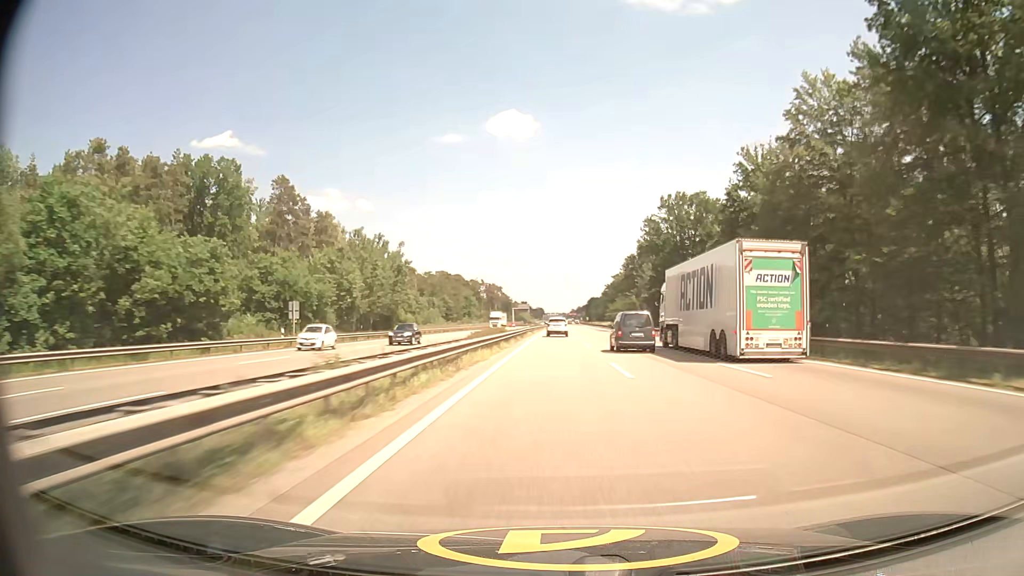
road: motorway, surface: asphalt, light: Day
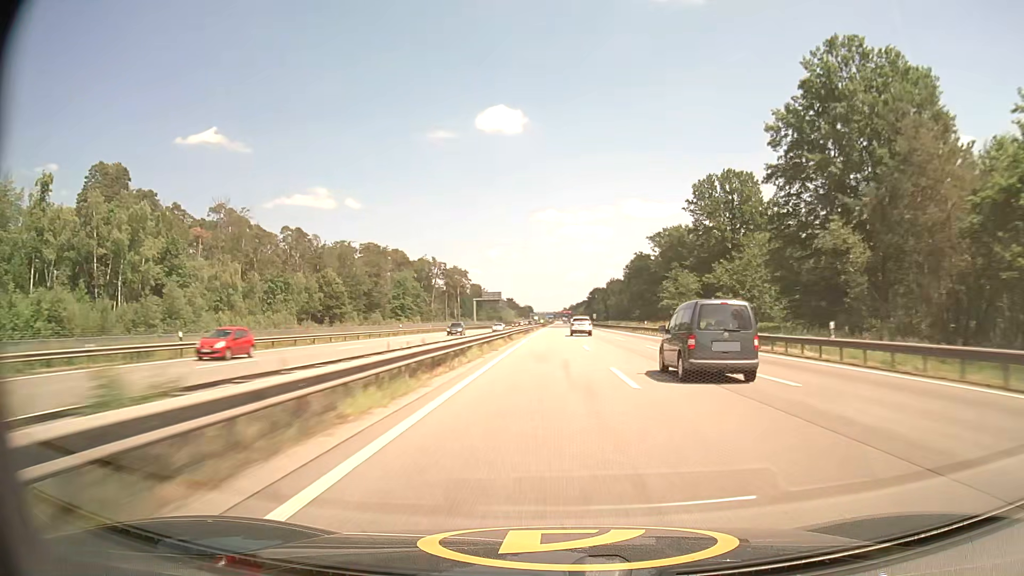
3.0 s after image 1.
(+0.9, +110.0) m; +1°
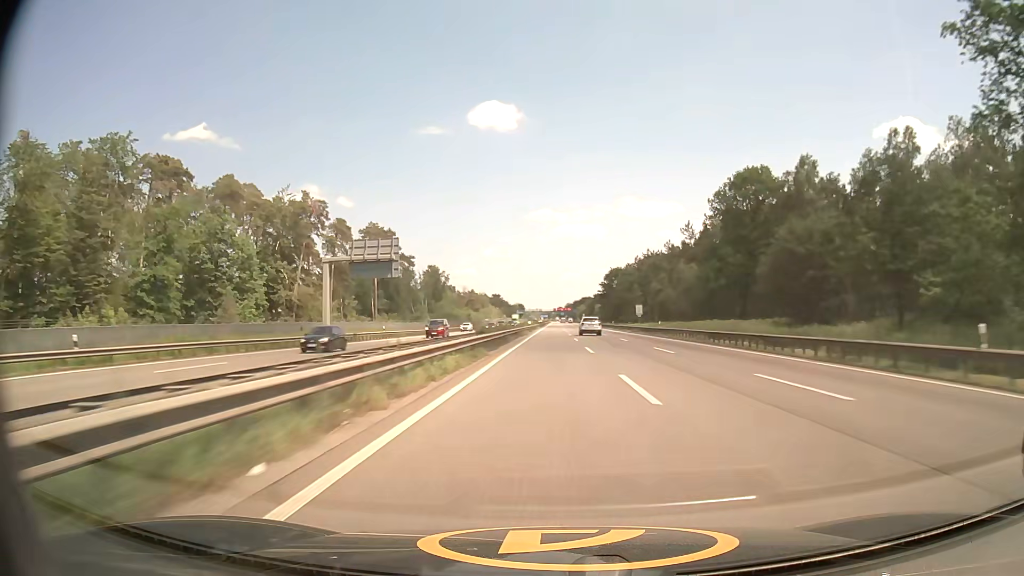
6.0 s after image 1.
(+0.3, +109.9) m; +1°
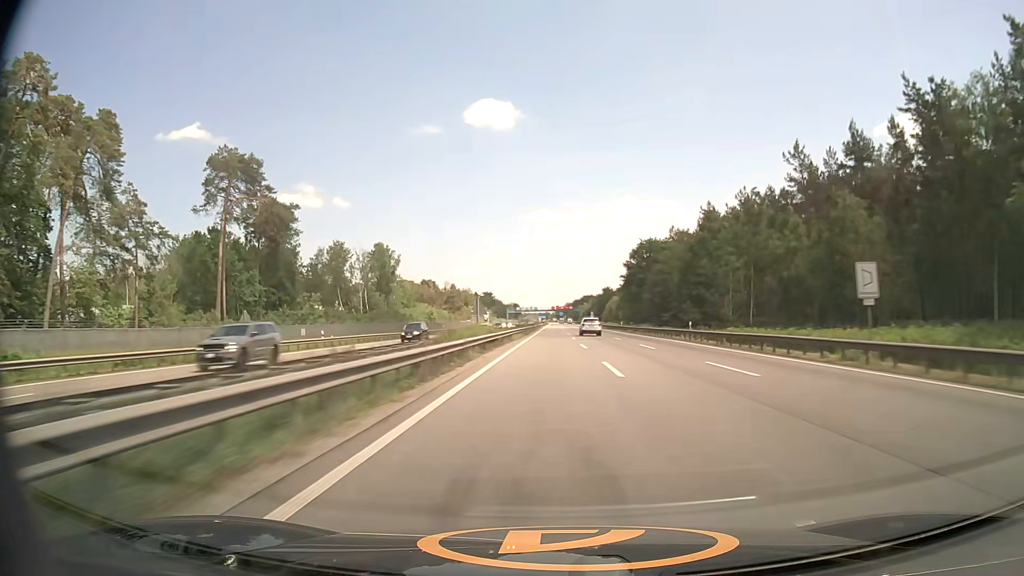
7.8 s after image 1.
(-0.1, +65.7) m; 0°
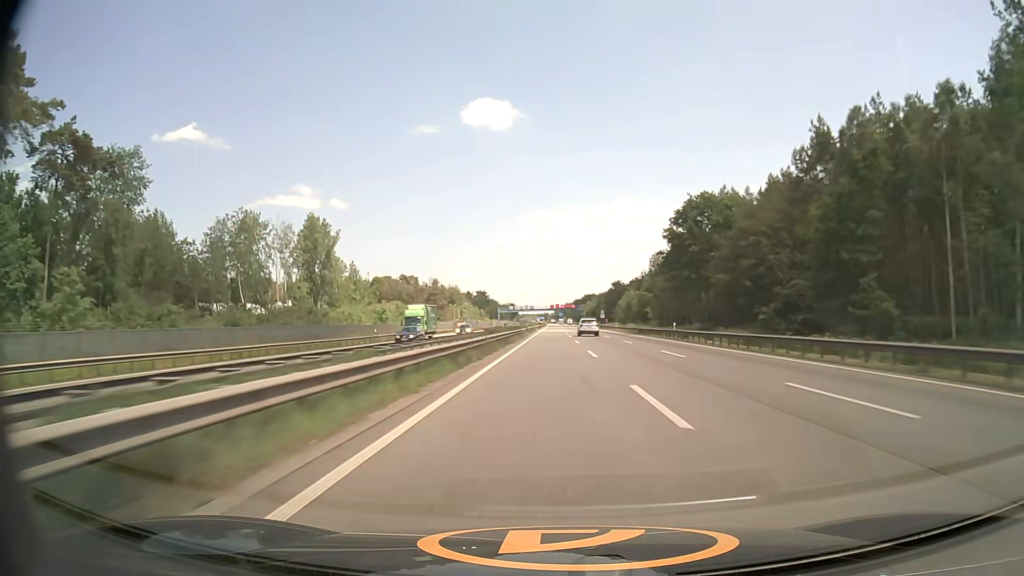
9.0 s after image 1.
(0.0, +43.7) m; 0°
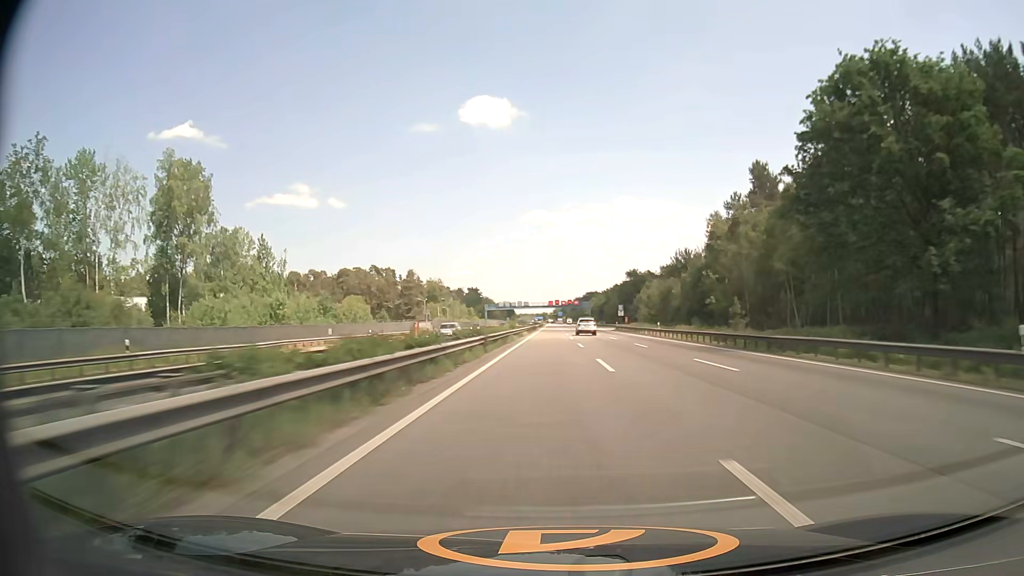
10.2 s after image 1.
(0.0, +43.7) m; 0°
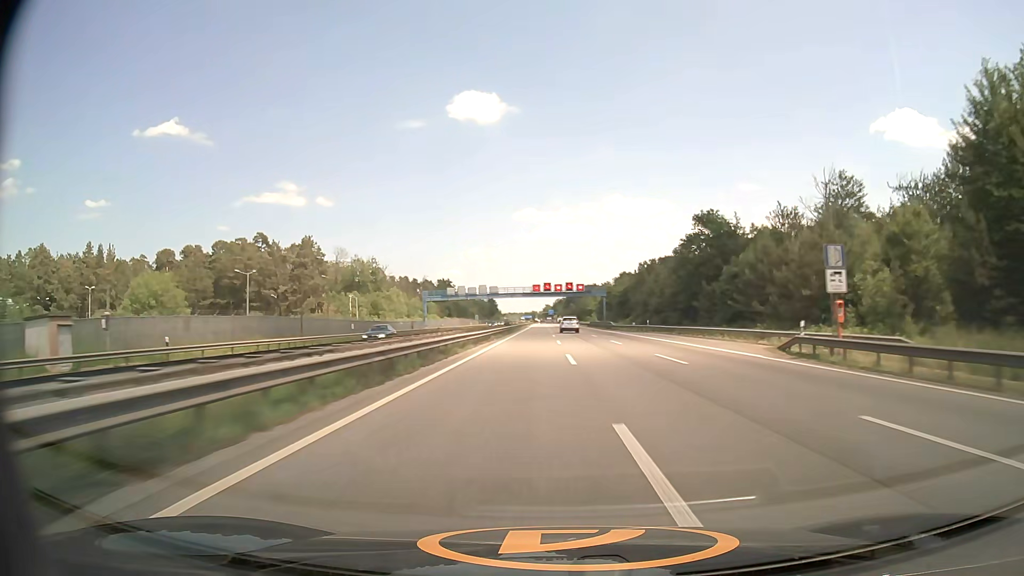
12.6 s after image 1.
(+0.5, +87.1) m; +1°
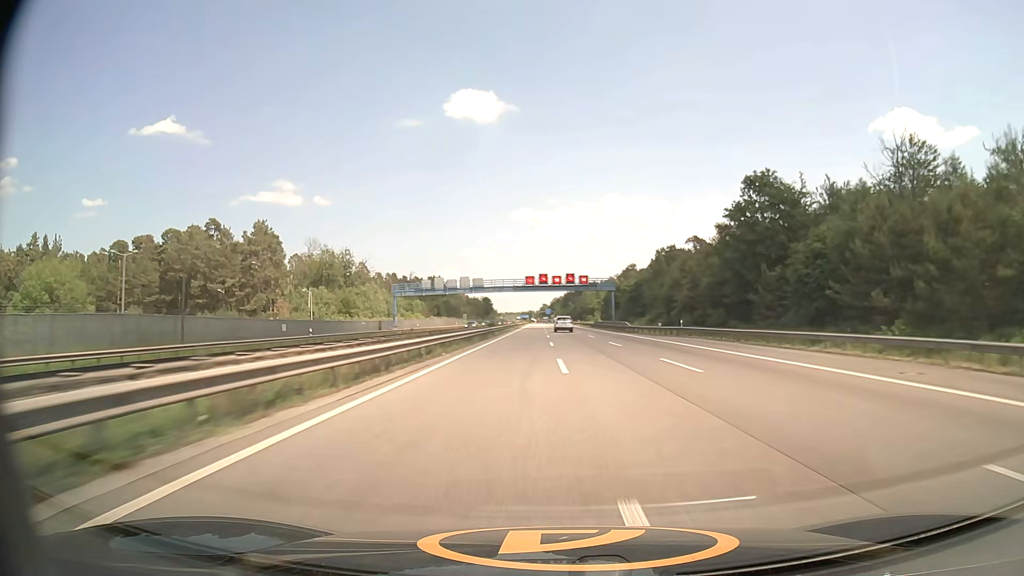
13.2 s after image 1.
(0.0, +21.5) m; 0°
(0, +10) (0, +20) (0, +30) (0, +40) (0, +50) (0, +60) (0, +70) (0, +80) (0, +90) (0, +100) m
